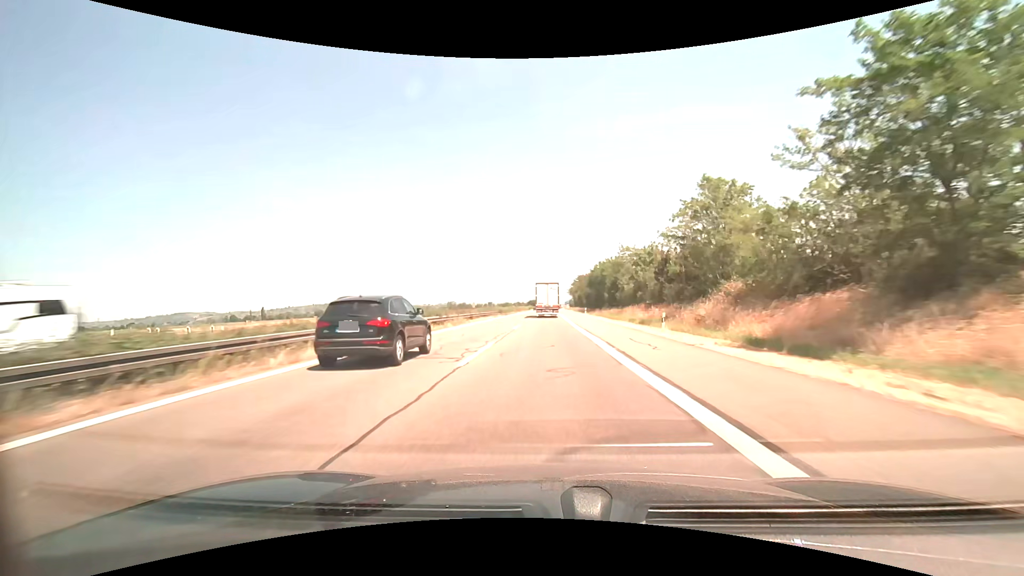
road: motorway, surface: asphalt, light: Day
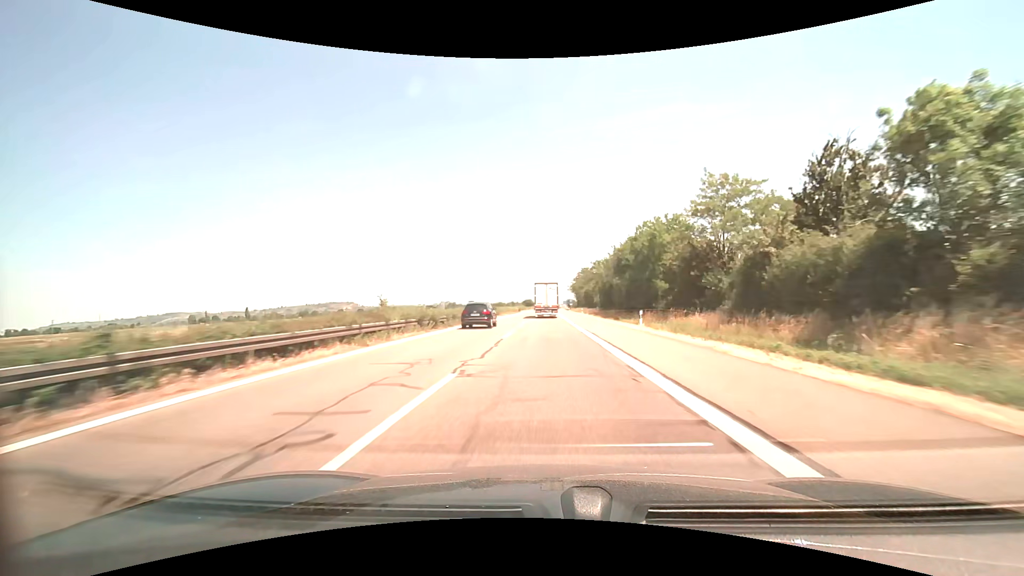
(+0.1, +44.2) m; 0°
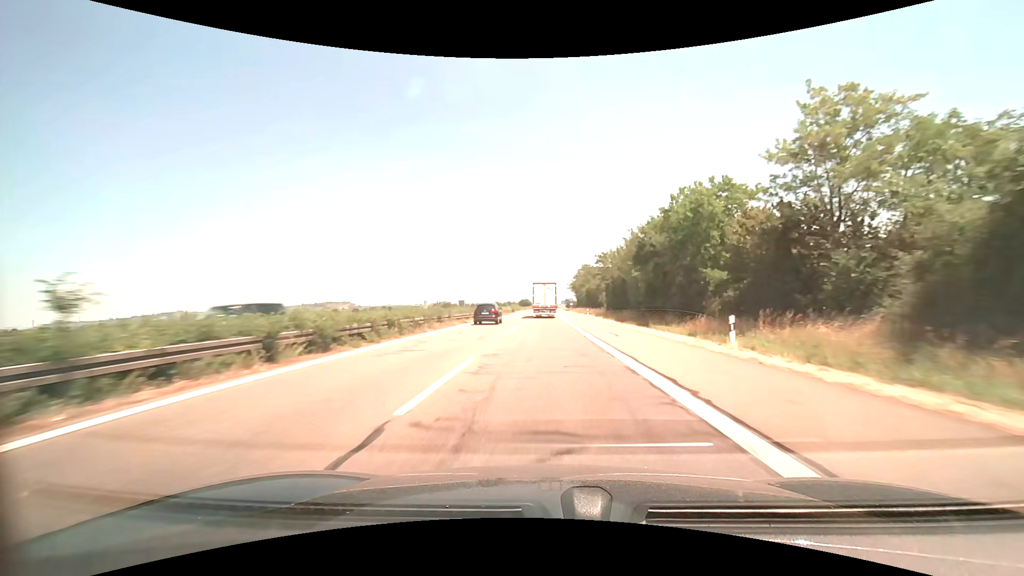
(0.0, +14.7) m; 0°
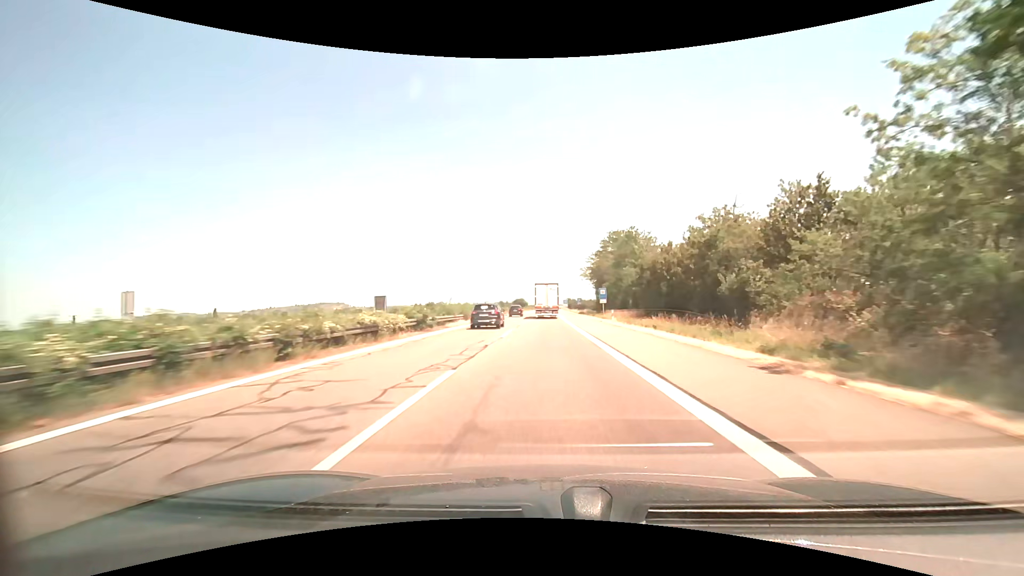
(+0.2, +73.5) m; 0°
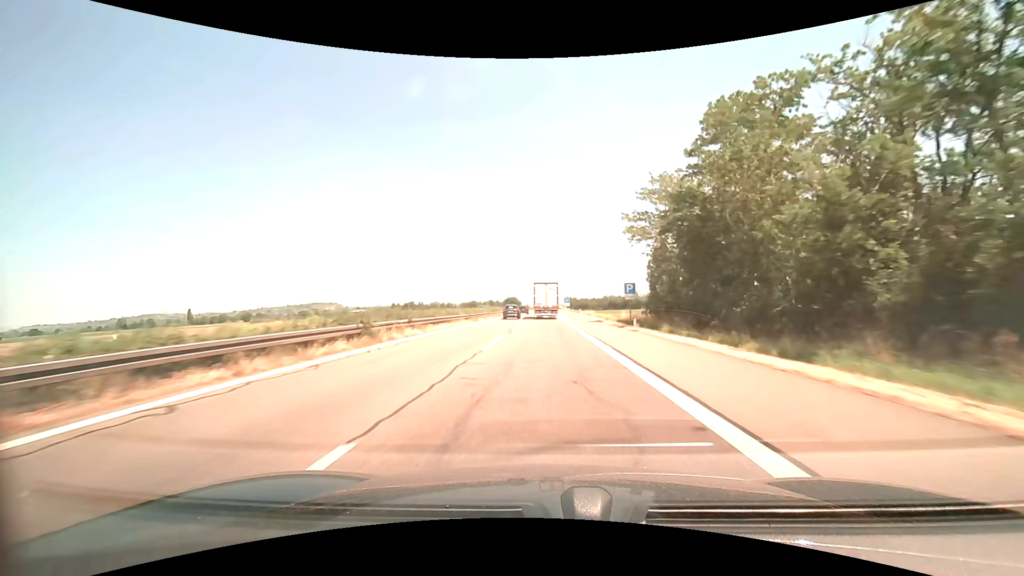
(+0.1, +60.3) m; 0°
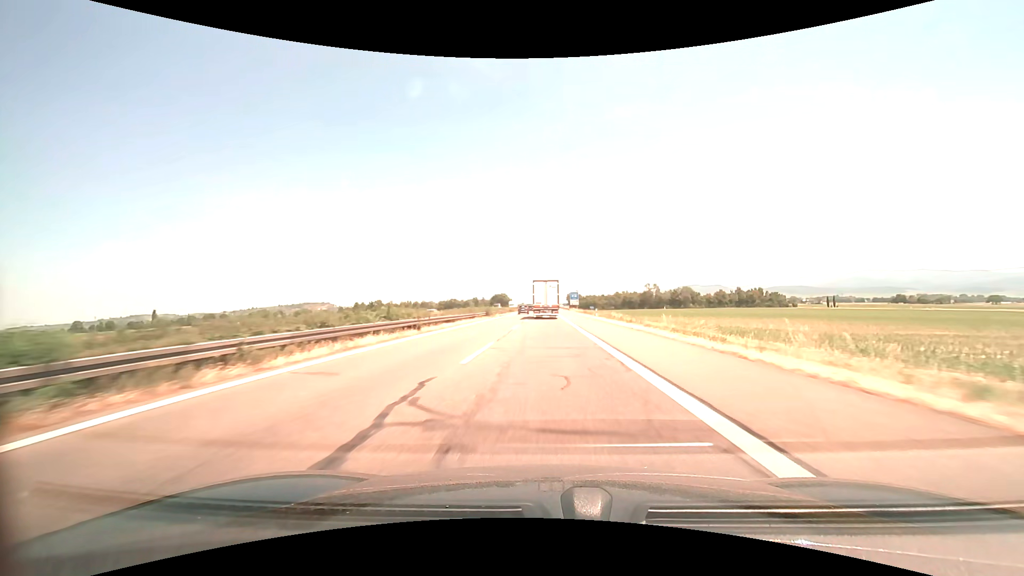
(+0.3, +76.0) m; 0°
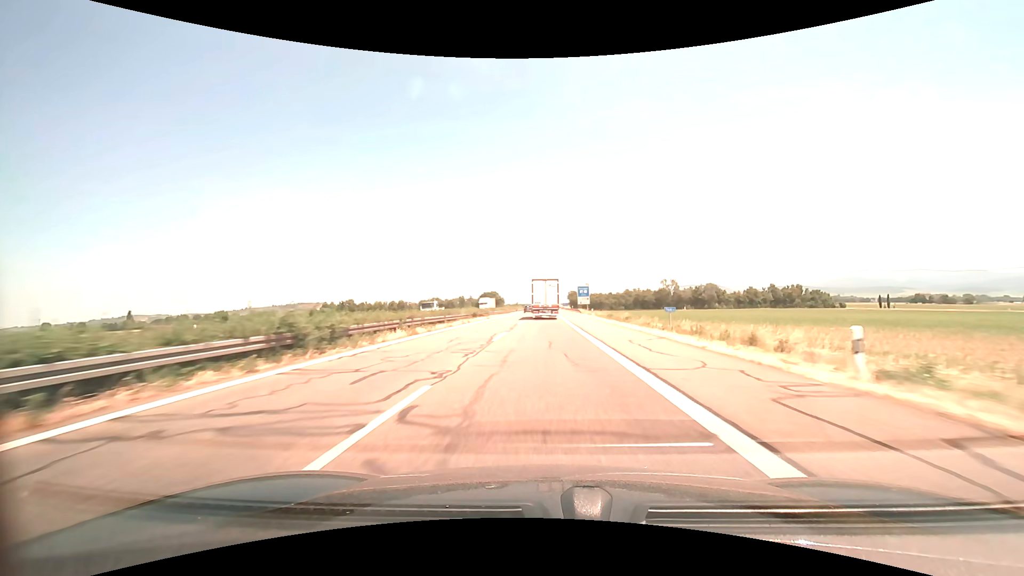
(+0.2, +45.3) m; 0°
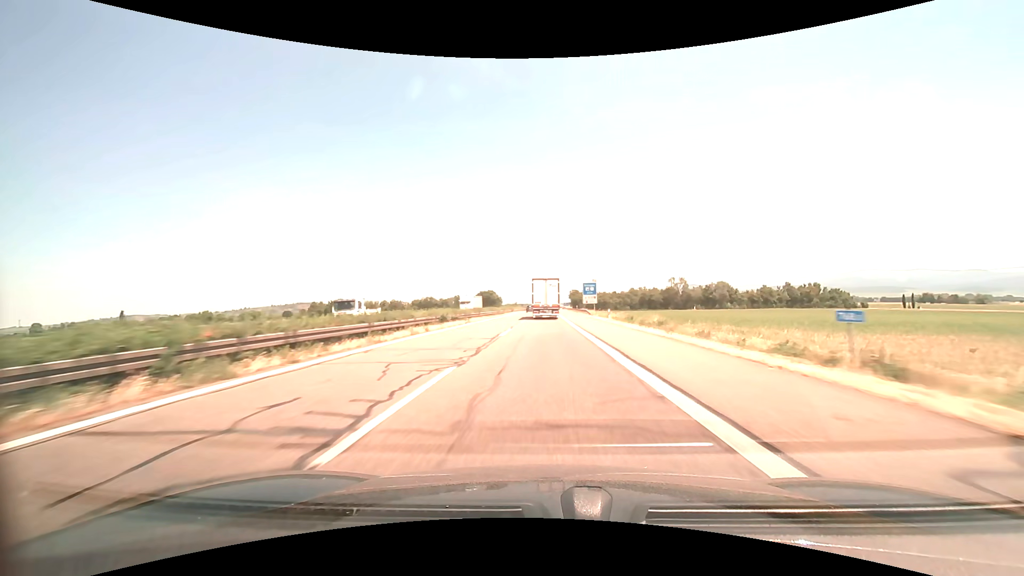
(0.0, +15.0) m; 0°
(0, +10) (0, +20) (0, +30) (0, +40) (0, +50) (0, +60) (0, +70) (0, +80) (0, +90) (0, +100) m
